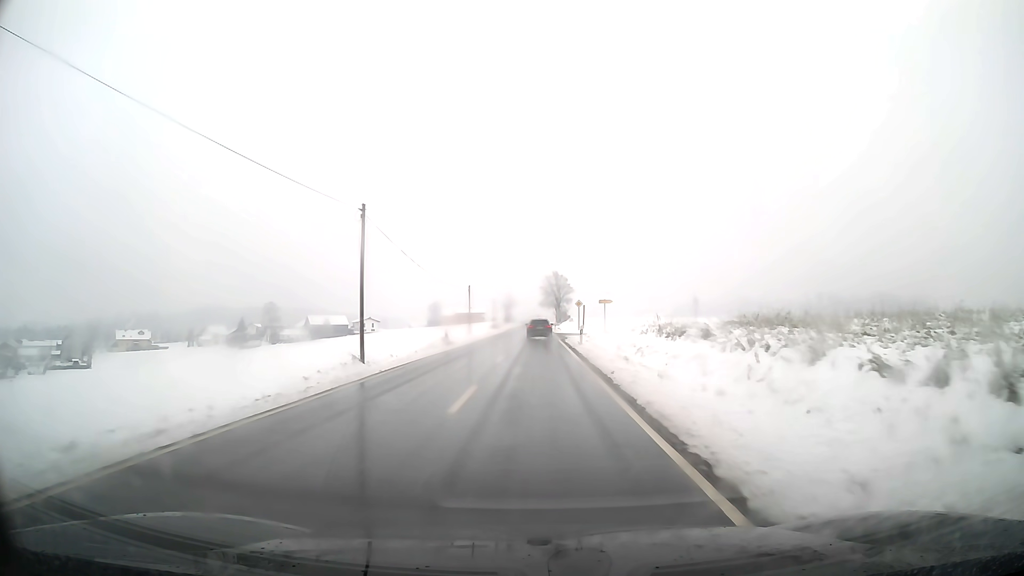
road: secondary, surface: asphalt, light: Day
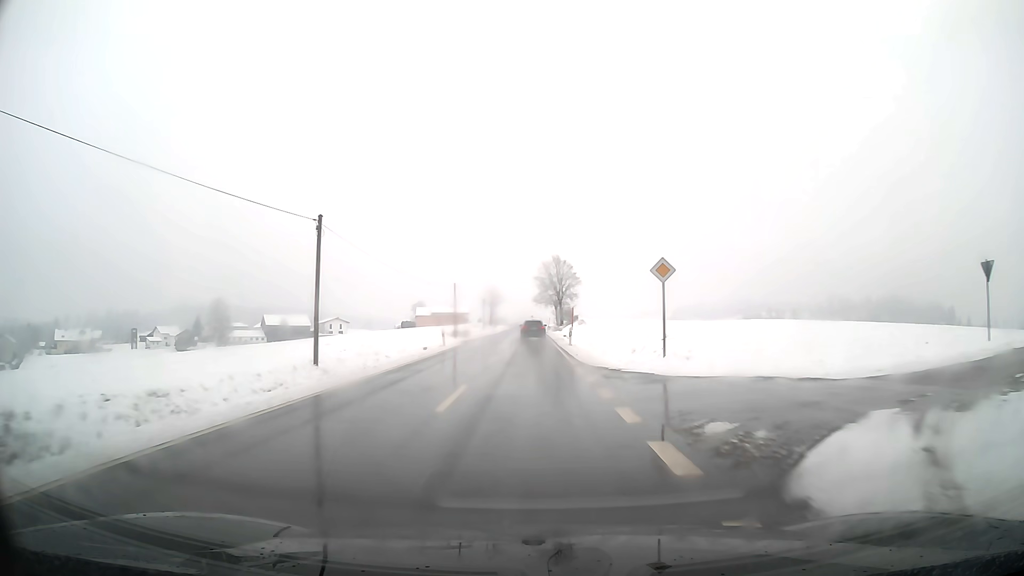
(+0.3, +47.8) m; 0°
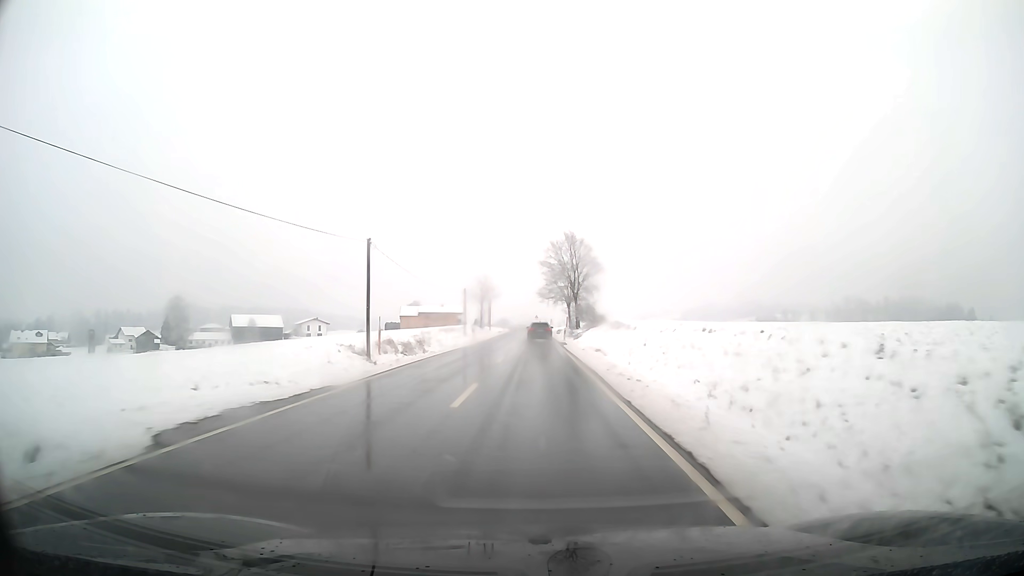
(-0.1, +35.5) m; 0°
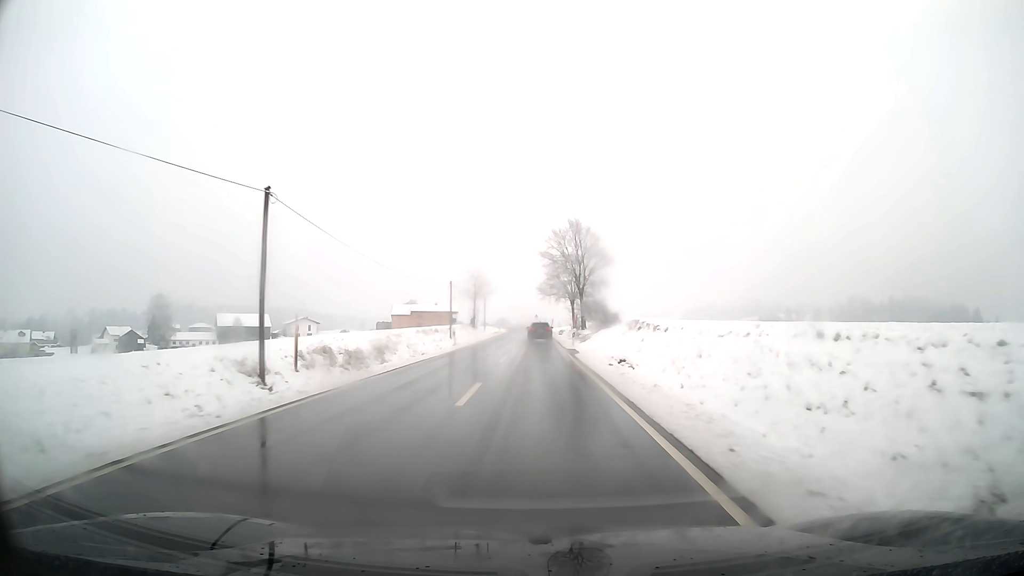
(0.0, +11.8) m; 0°
